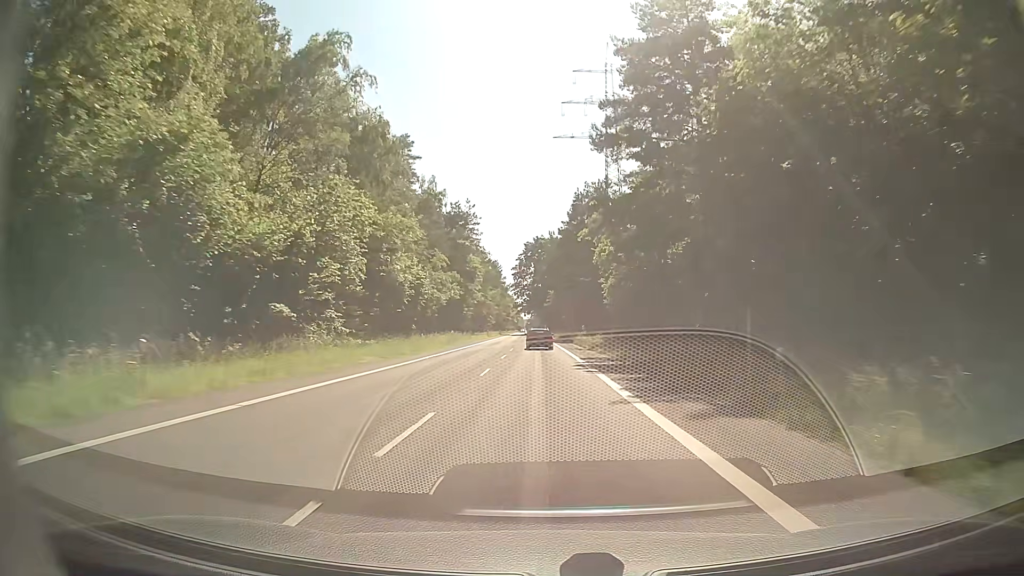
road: secondary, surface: asphalt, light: Day
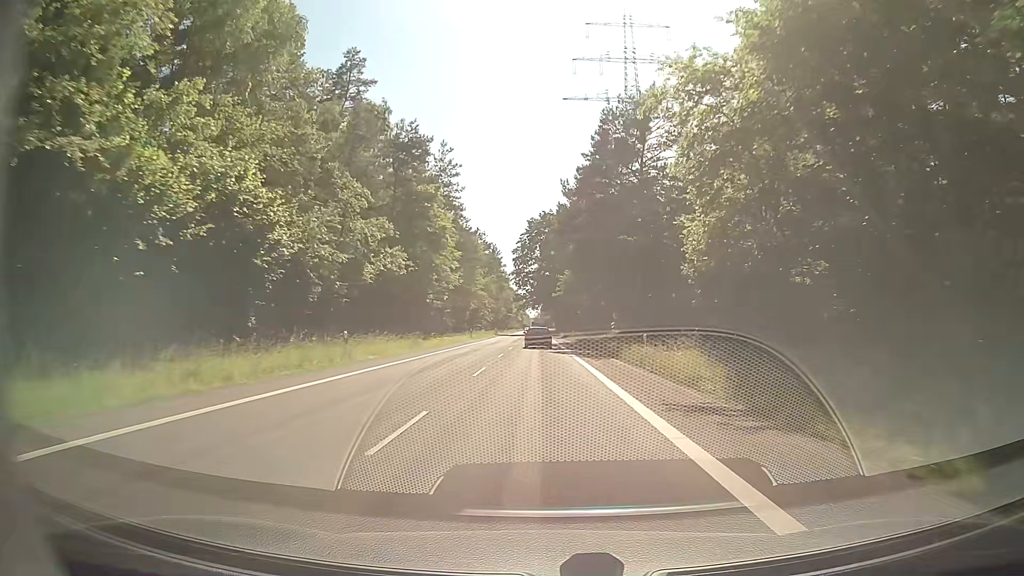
(0.0, +35.1) m; 0°
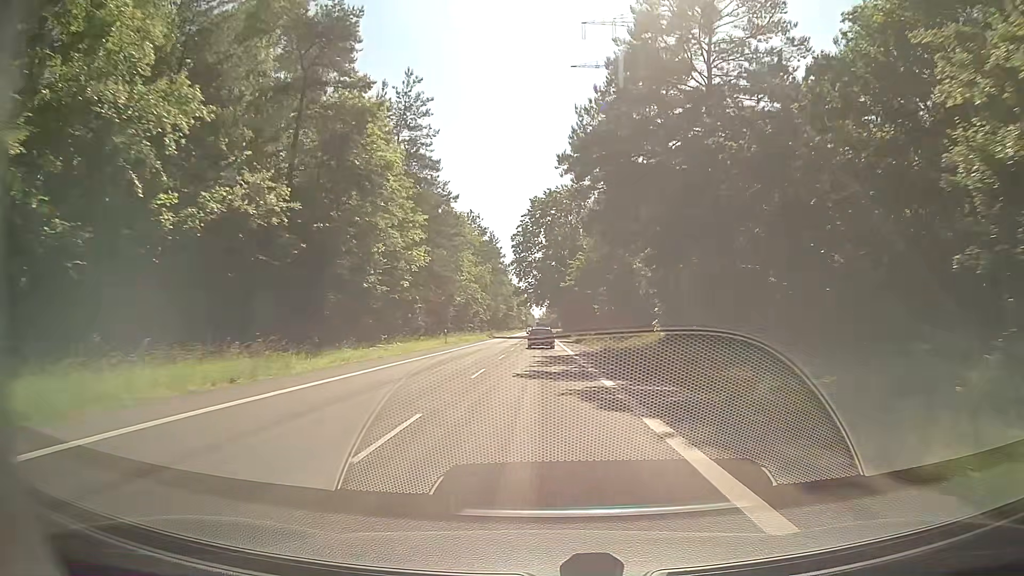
(-0.2, +23.3) m; -1°
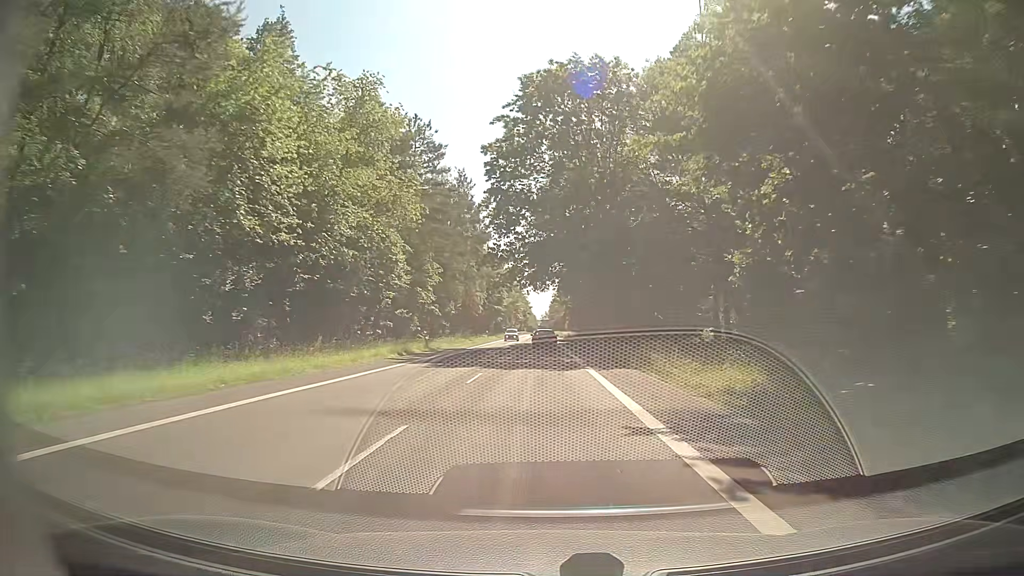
(+0.1, +58.0) m; 0°
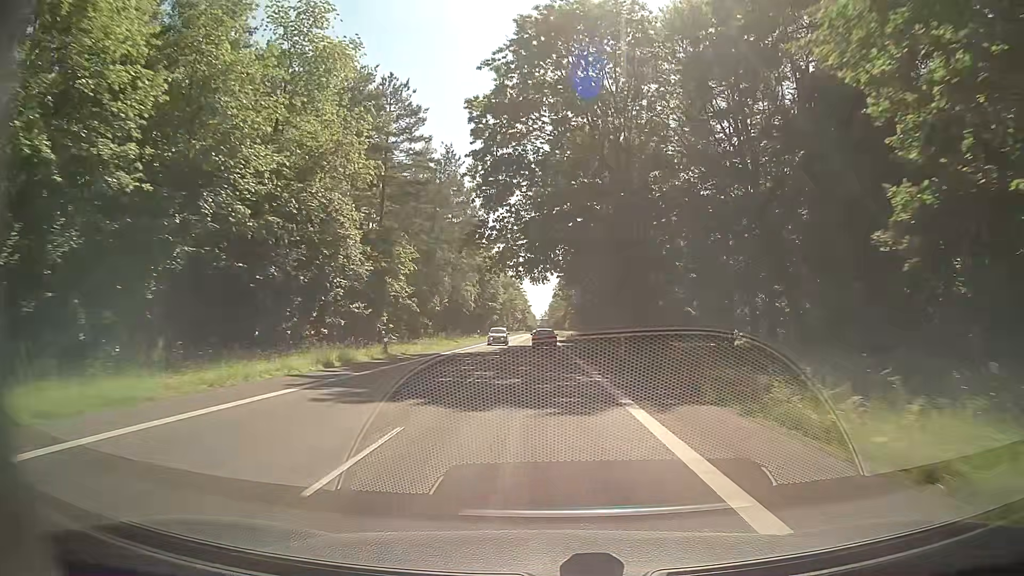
(0.0, +11.6) m; 0°
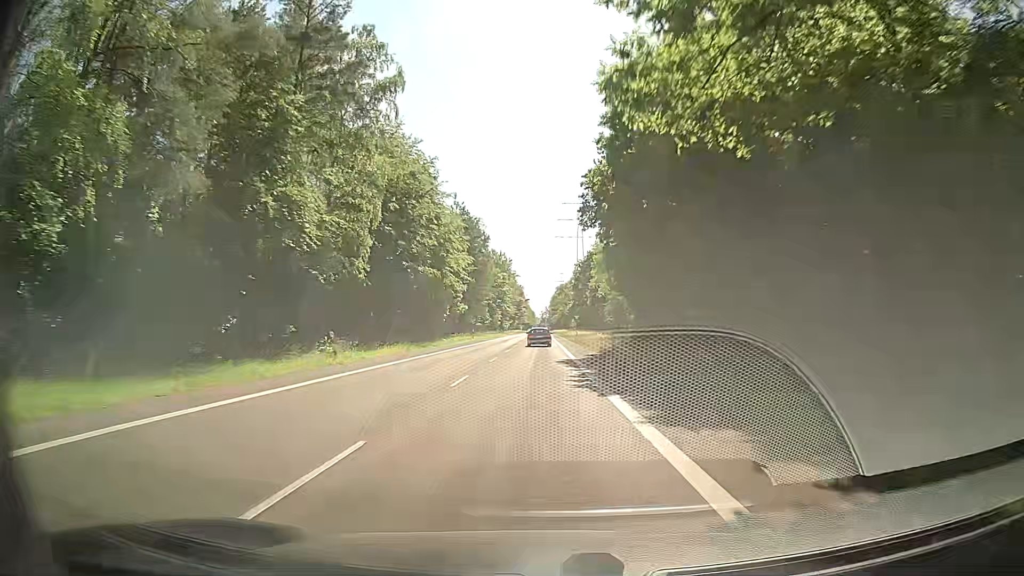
(-0.1, +58.2) m; 0°
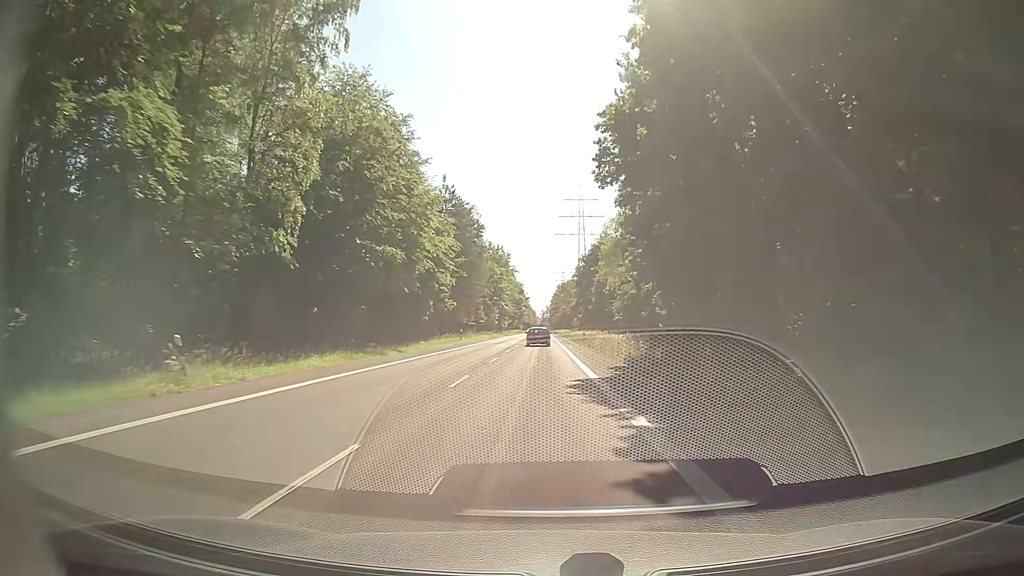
(0.0, +11.7) m; +1°
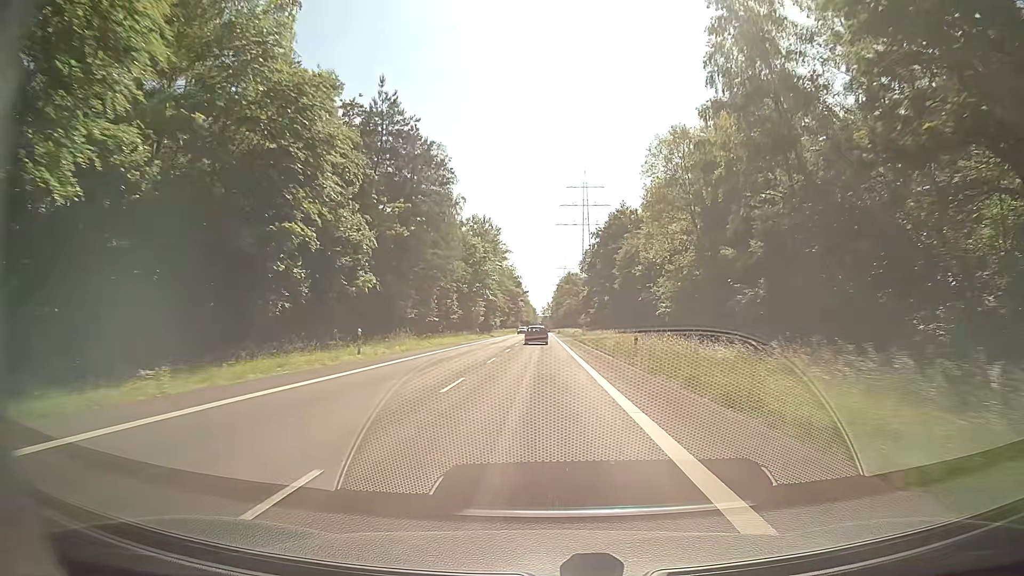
(-0.5, +35.7) m; -1°
(0, +10) (0, +20) (0, +30) (0, +40) (0, +50) (0, +60) (0, +70) (-1, +80) (-1, +90) (-1, +100) m
